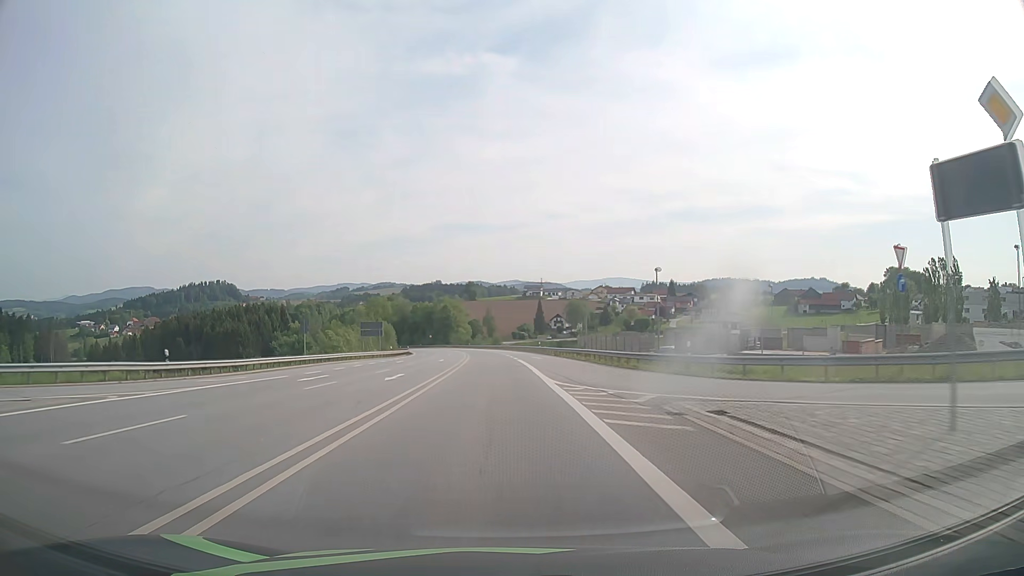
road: primary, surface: asphalt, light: Day
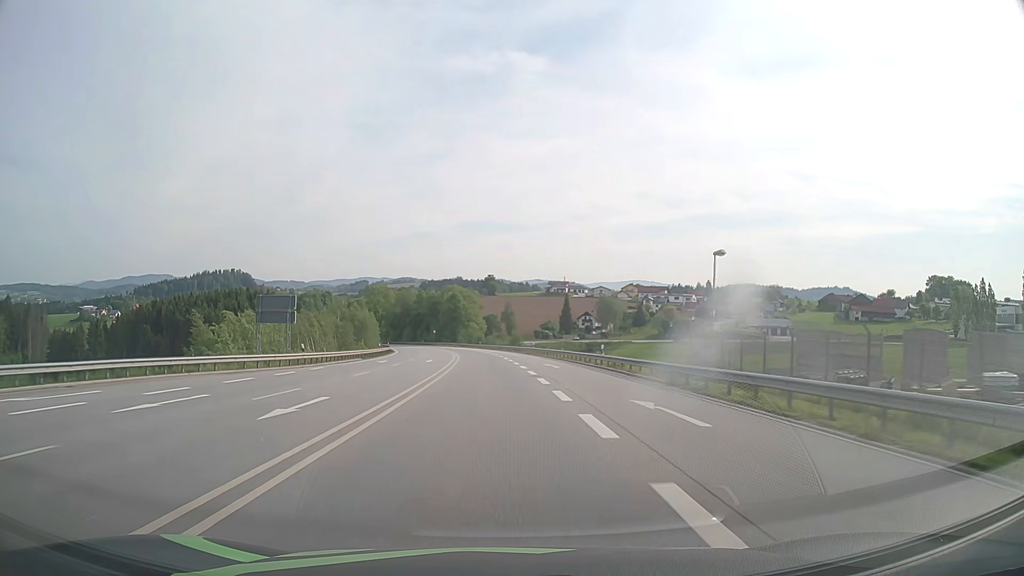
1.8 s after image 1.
(-0.4, +40.3) m; -2°
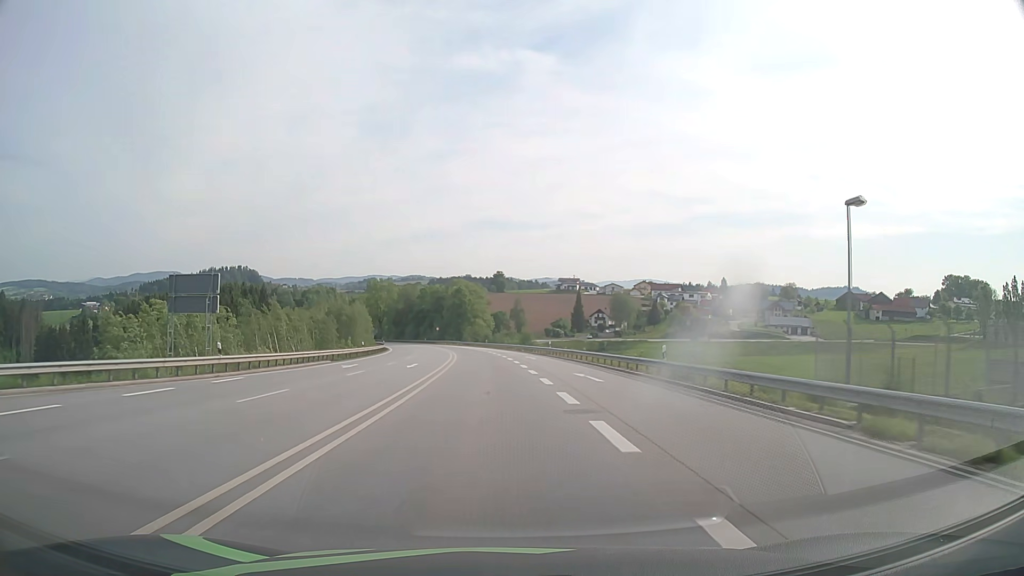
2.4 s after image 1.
(-0.1, +13.2) m; -1°
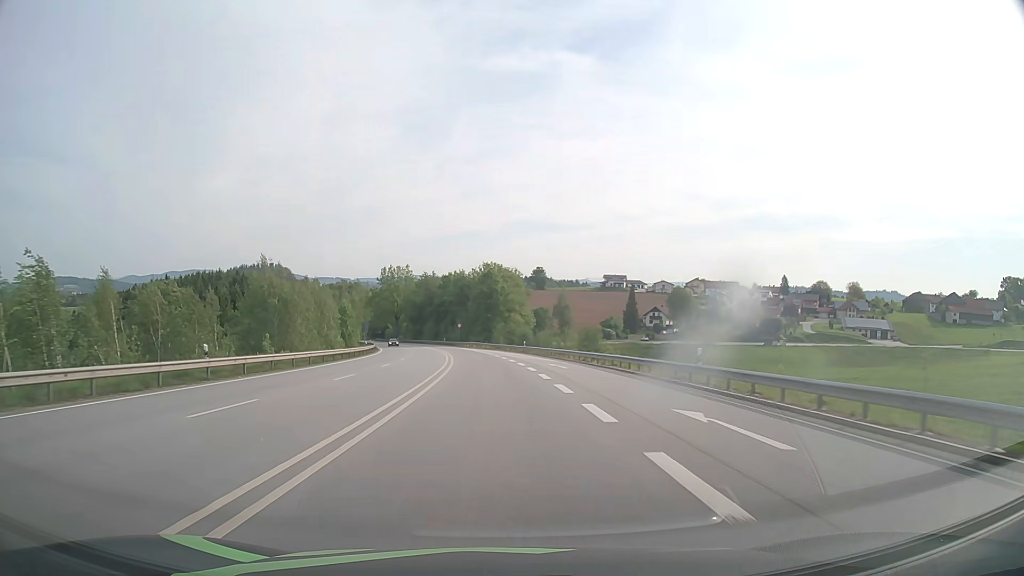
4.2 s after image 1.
(-1.0, +39.1) m; -3°
